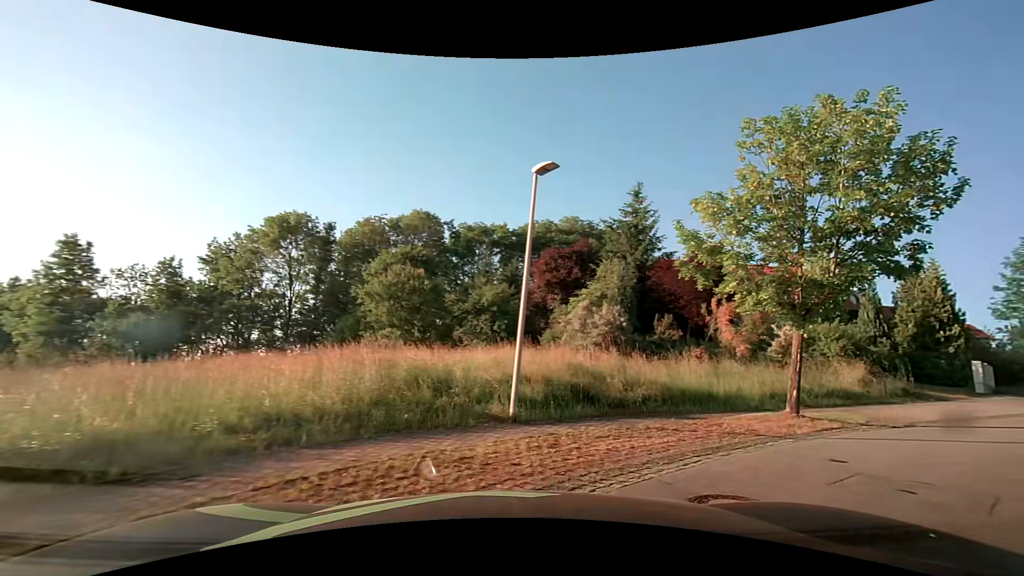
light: Day
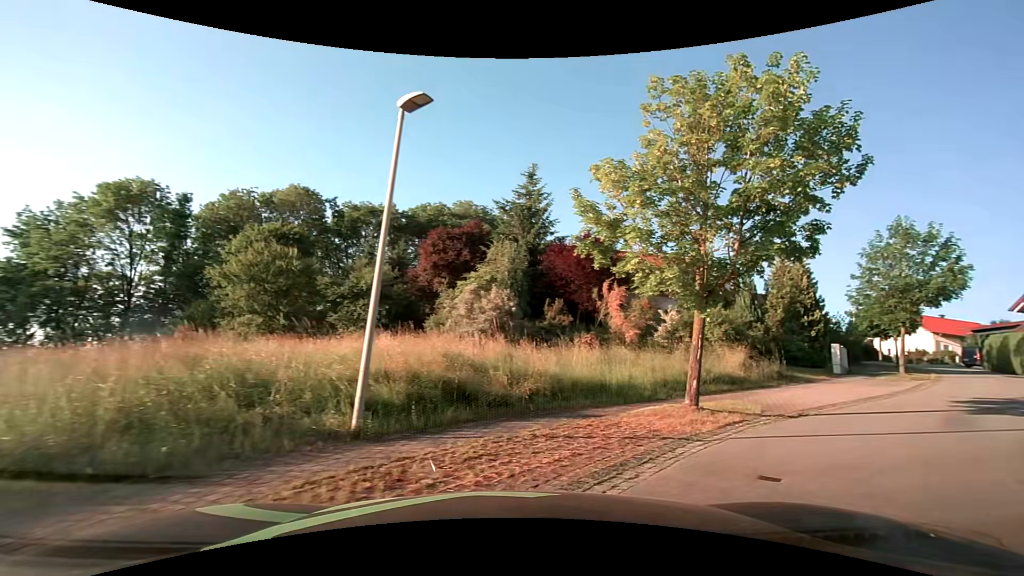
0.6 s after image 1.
(+0.3, +2.3) m; +13°
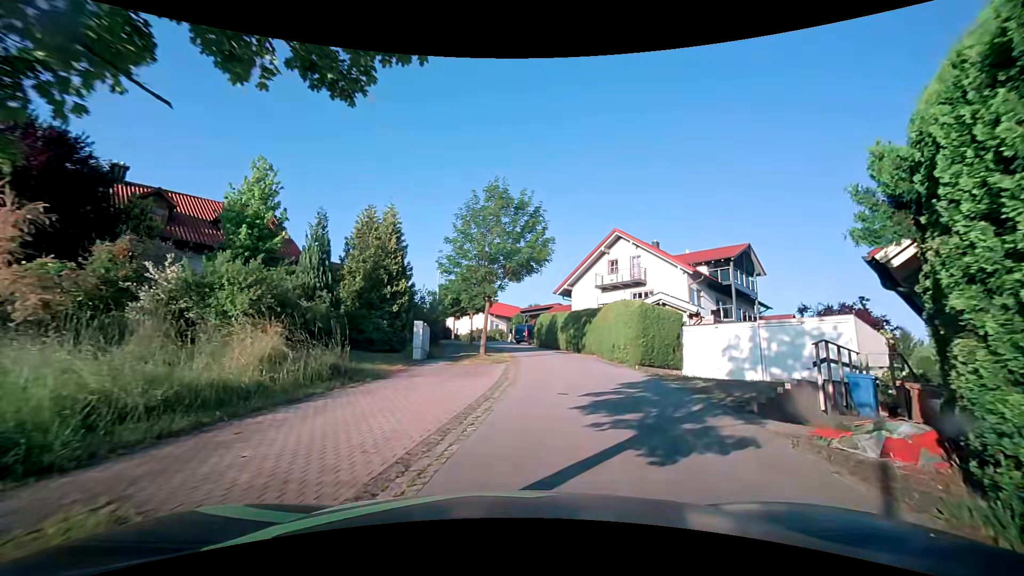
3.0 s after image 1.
(+4.4, +8.9) m; +46°
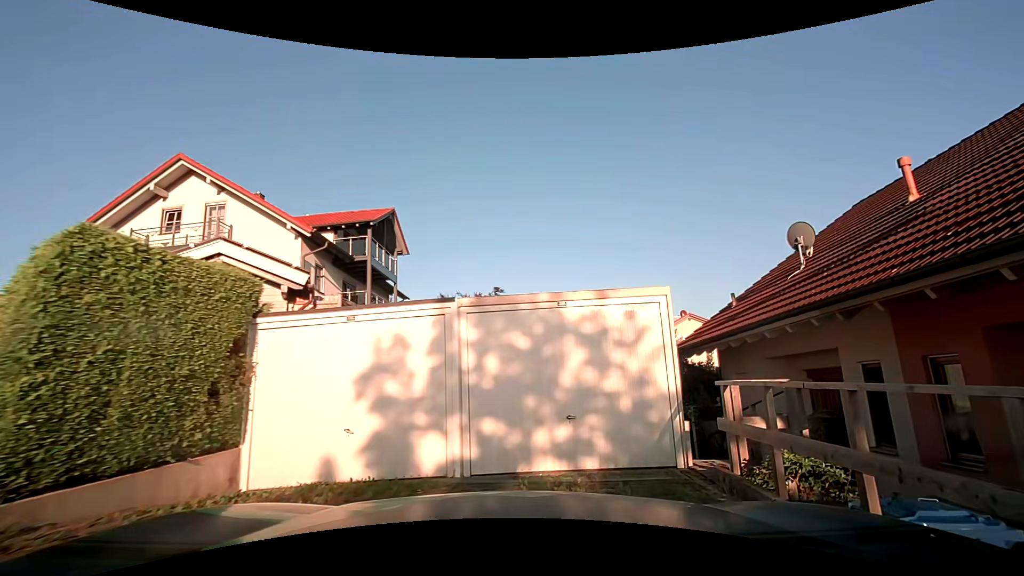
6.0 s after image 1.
(+3.6, +12.9) m; +42°
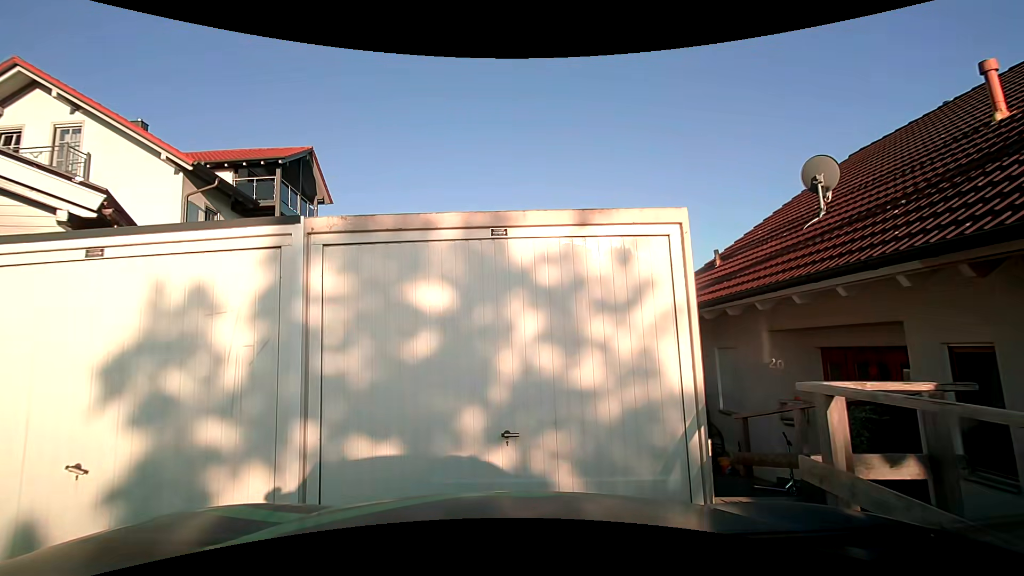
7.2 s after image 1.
(+0.2, +2.9) m; +4°
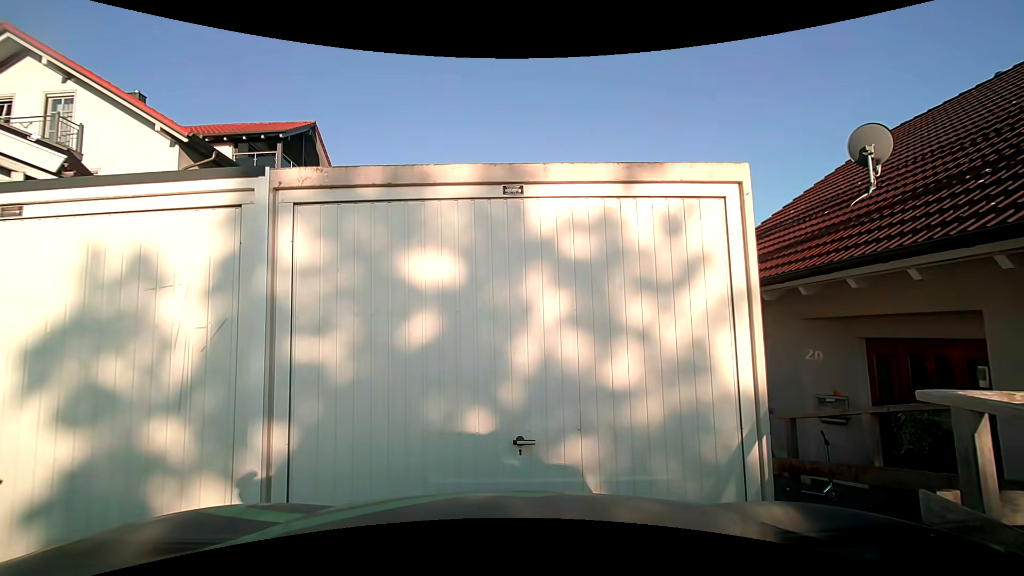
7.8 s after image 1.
(0.0, +0.7) m; 0°
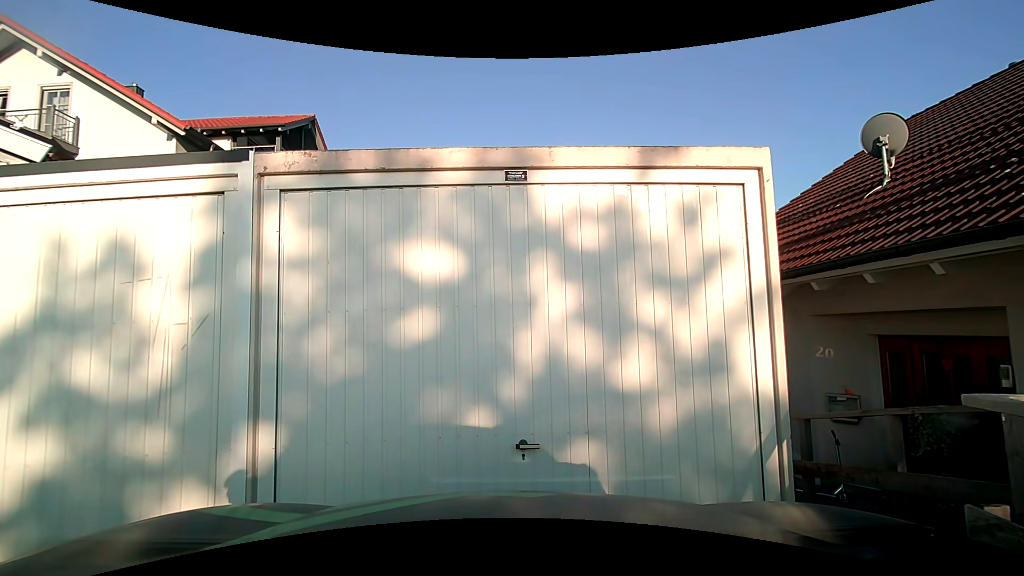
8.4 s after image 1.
(0.0, +0.2) m; 0°
